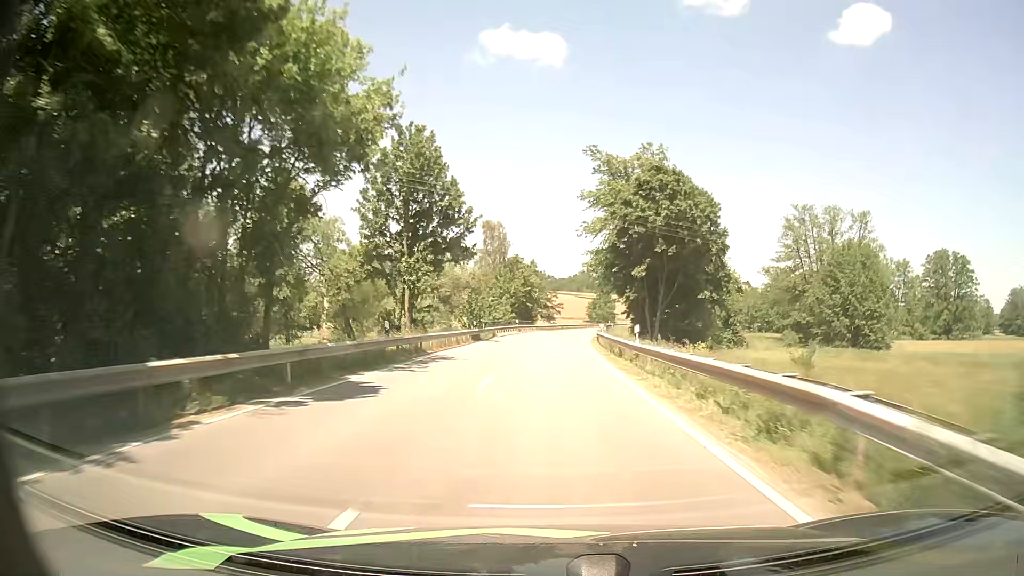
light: Day
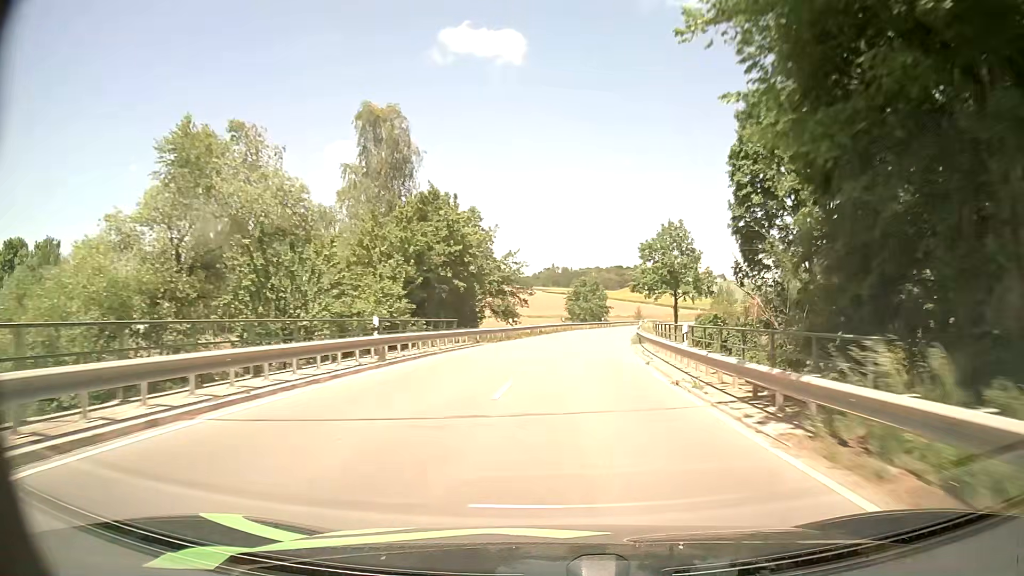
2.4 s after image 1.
(+0.6, +49.9) m; +3°
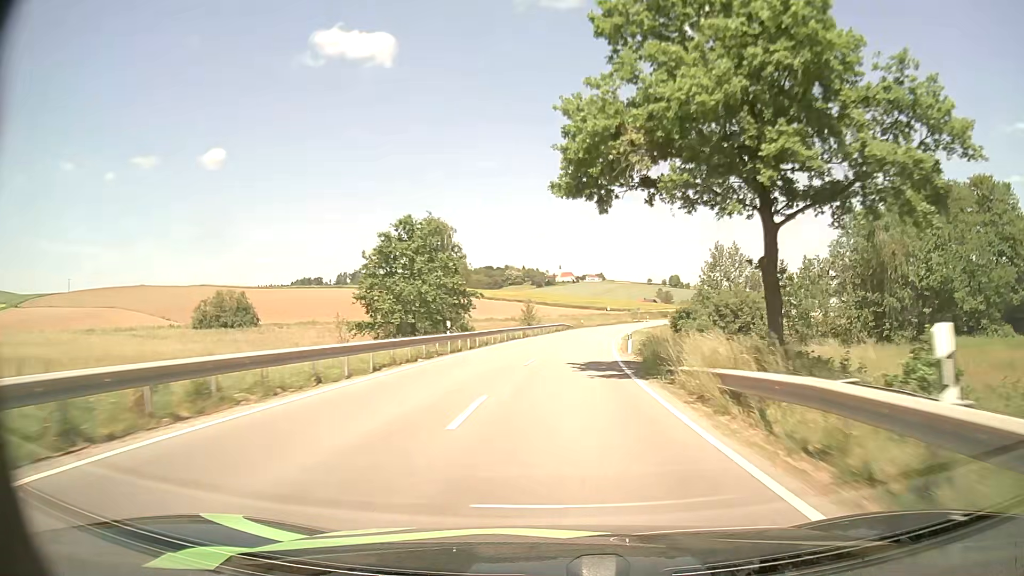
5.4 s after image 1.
(+5.7, +62.8) m; +11°
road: secondary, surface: asphalt
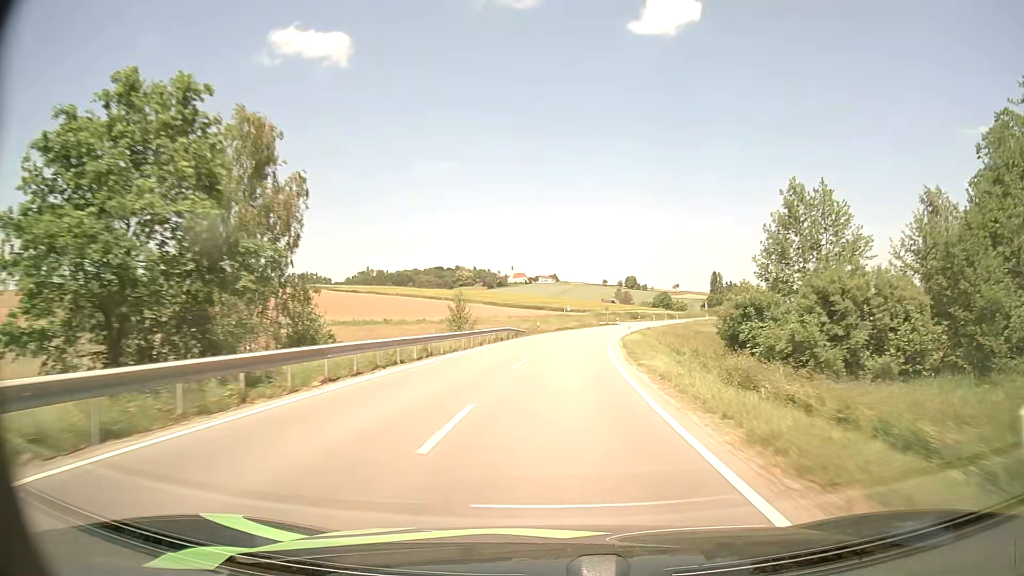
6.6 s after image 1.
(+0.9, +25.3) m; +4°
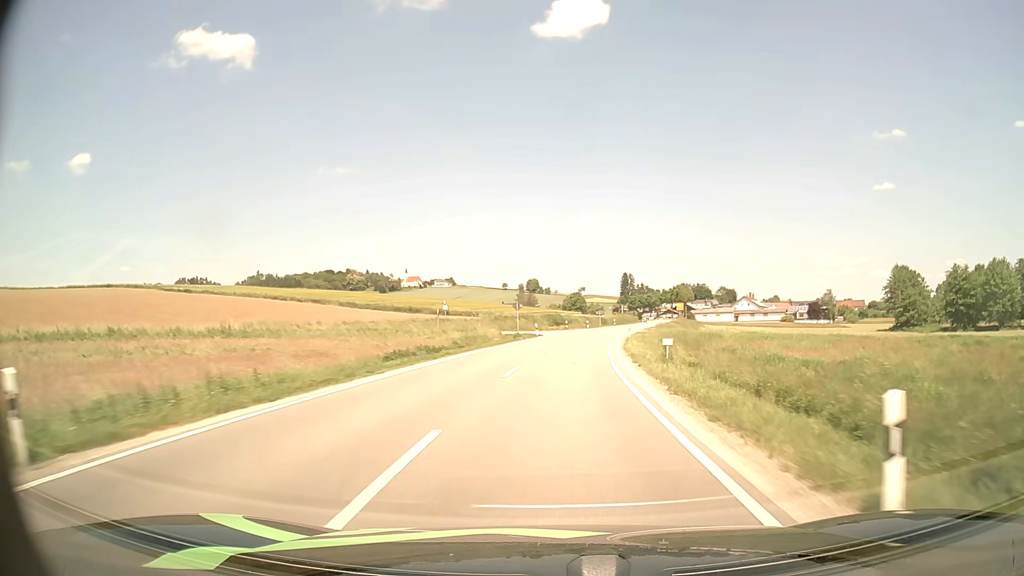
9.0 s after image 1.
(+3.3, +50.5) m; +8°
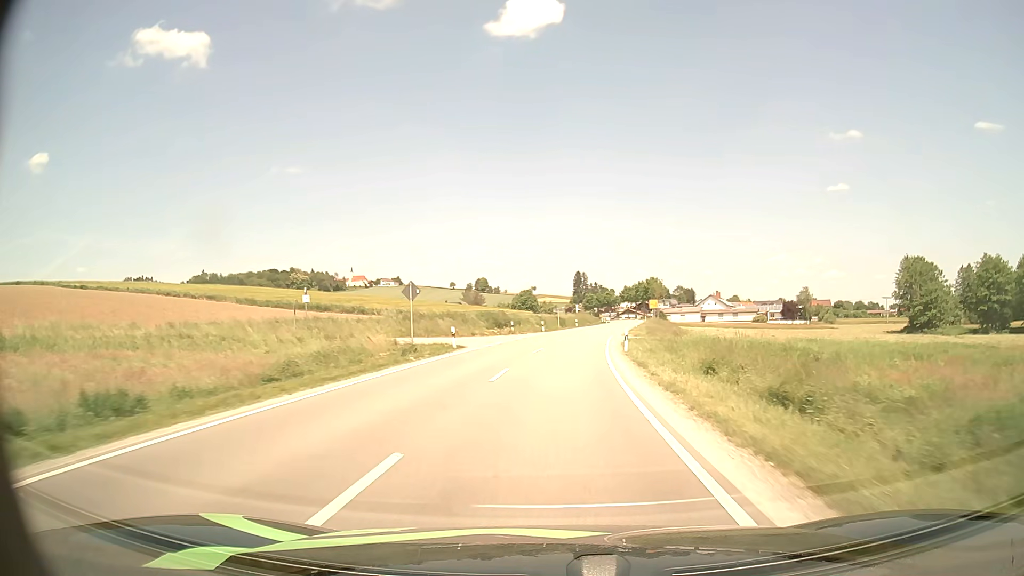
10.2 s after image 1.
(+0.9, +25.5) m; +4°
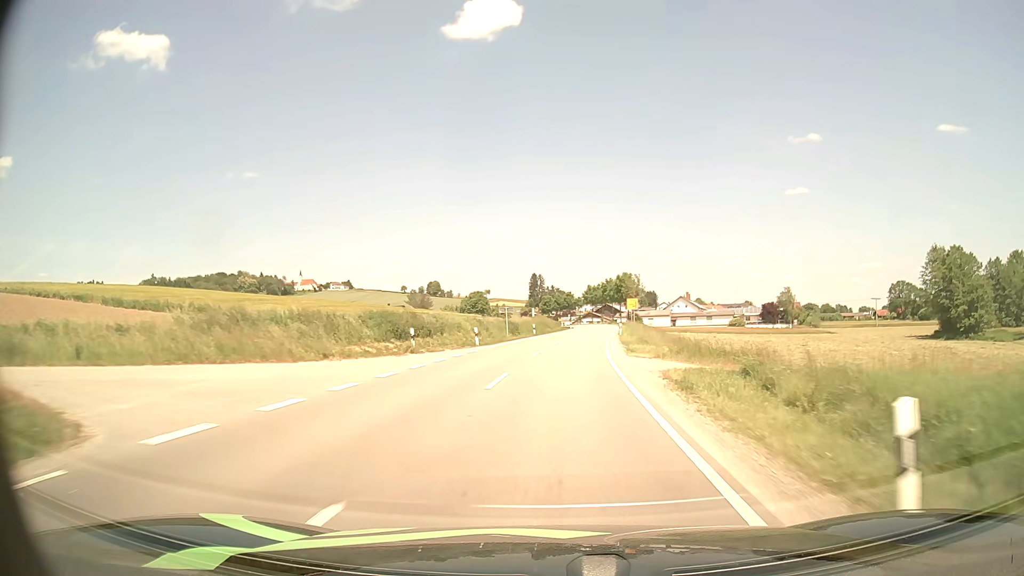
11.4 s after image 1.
(+0.8, +25.6) m; +4°
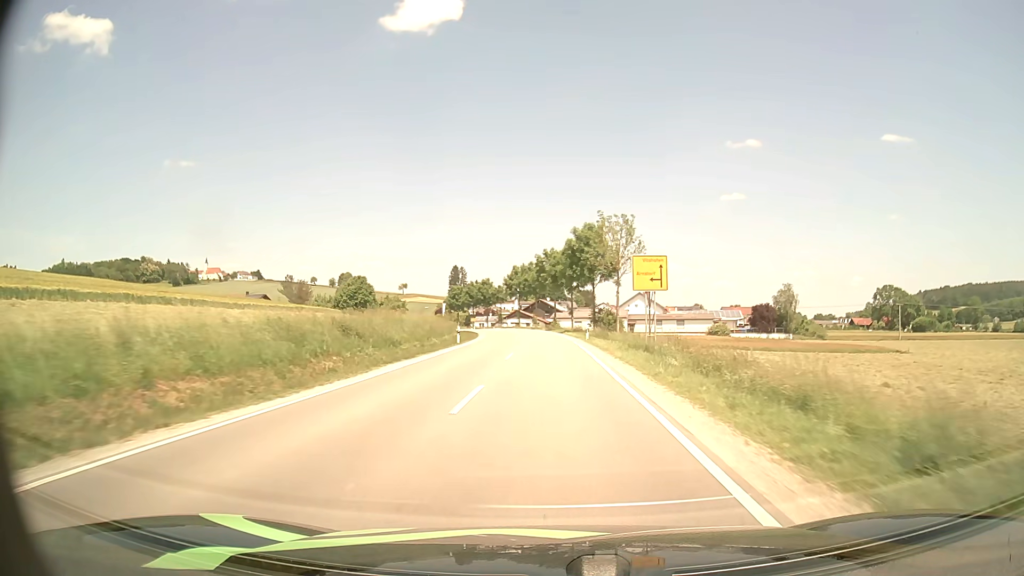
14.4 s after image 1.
(+4.3, +63.2) m; +6°
(0, +10) (0, +20) (0, +30) (0, +40) (0, +50) (-1, +60) (-2, +70) (-4, +80) (-5, +90) (-7, +99) m
